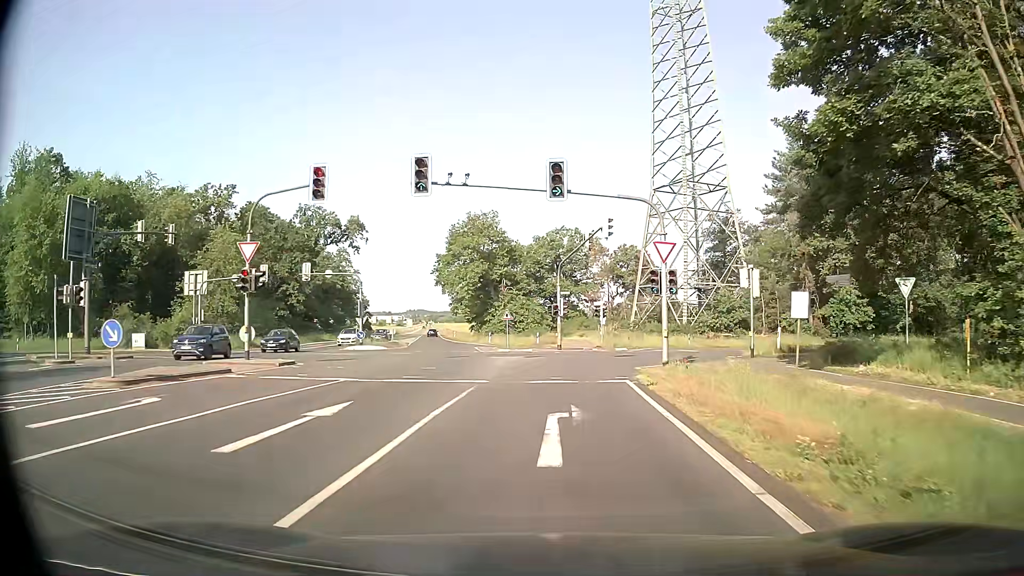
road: secondary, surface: asphalt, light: Day
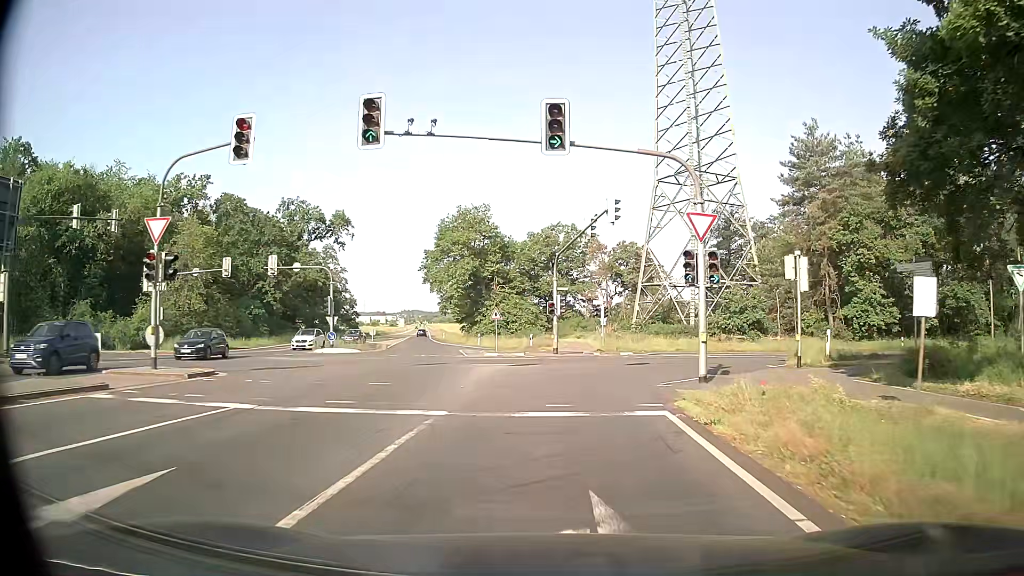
(0.0, +5.8) m; 0°
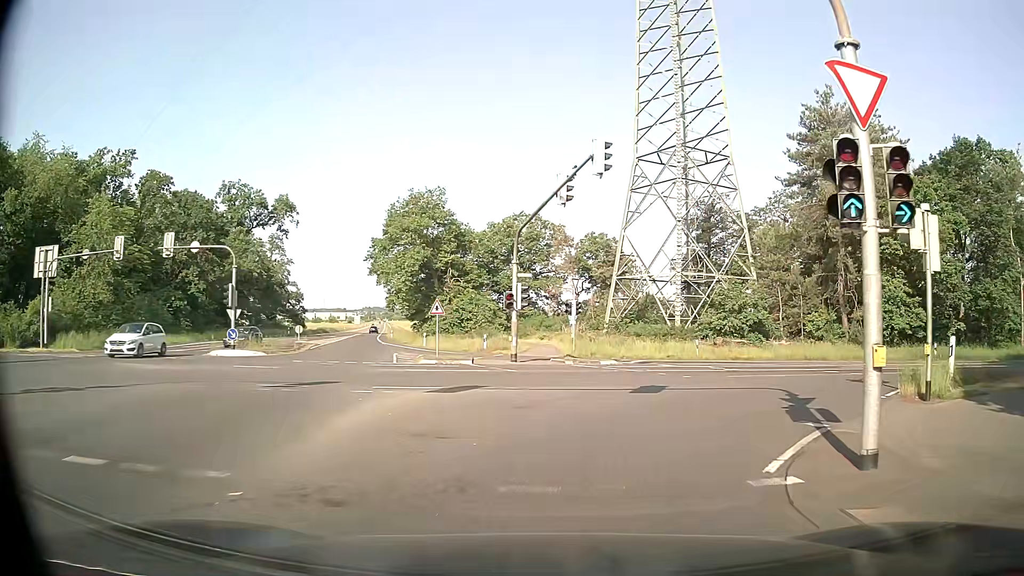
(+0.1, +9.6) m; +3°
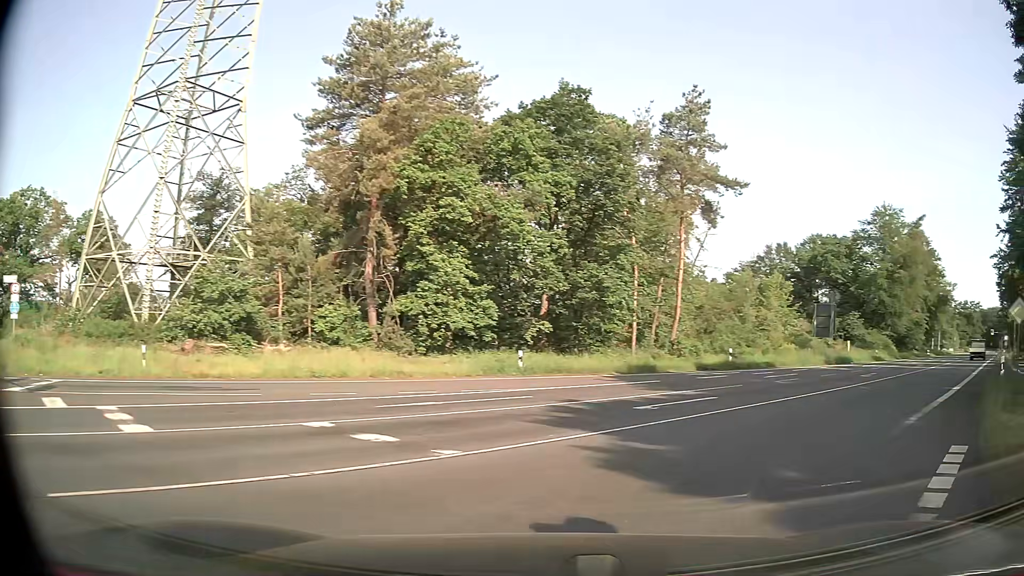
(+4.6, +14.3) m; +41°
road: primary
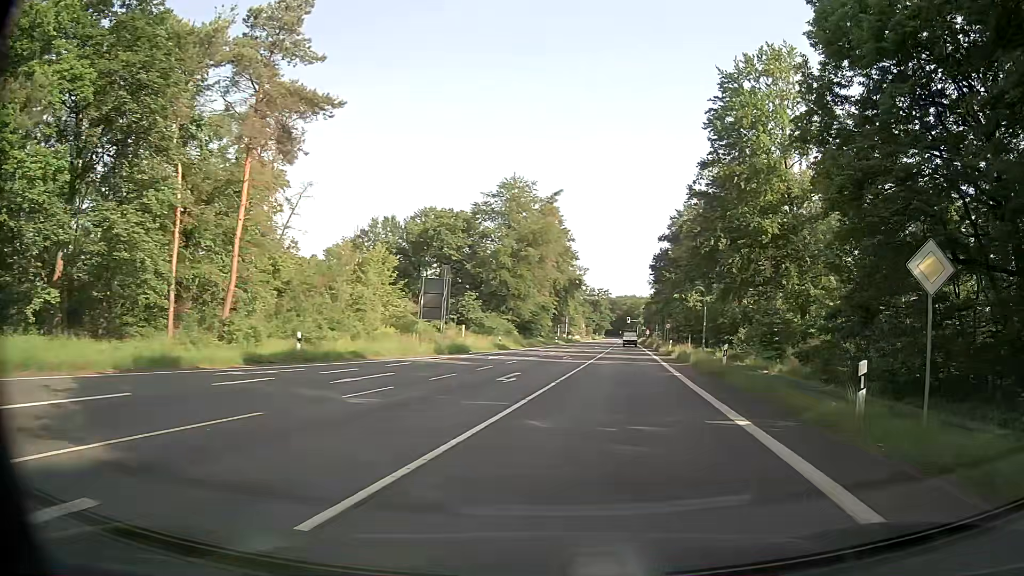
(+4.2, +12.1) m; +34°
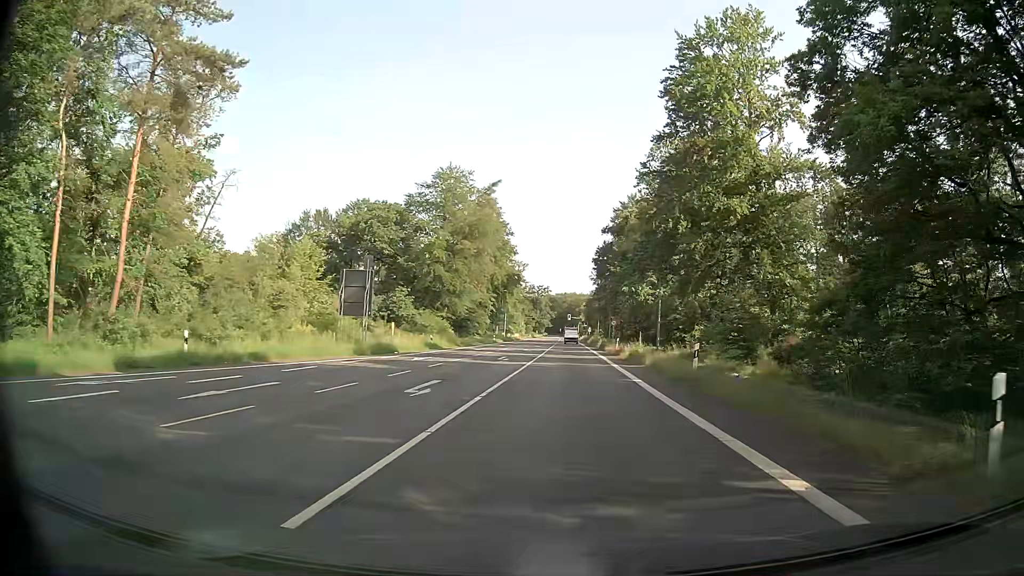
(+0.2, +5.1) m; +5°
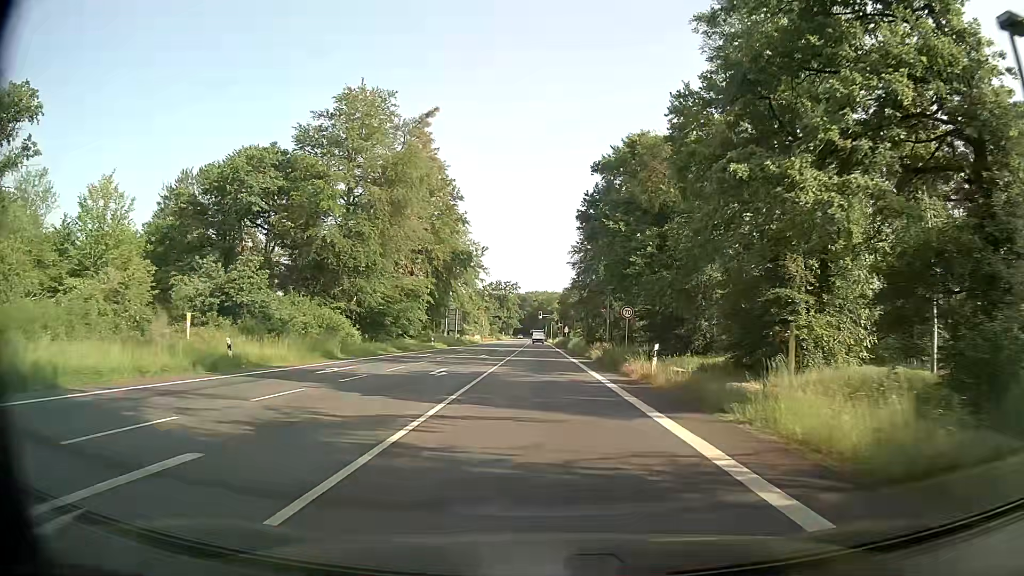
(+1.4, +32.7) m; +3°
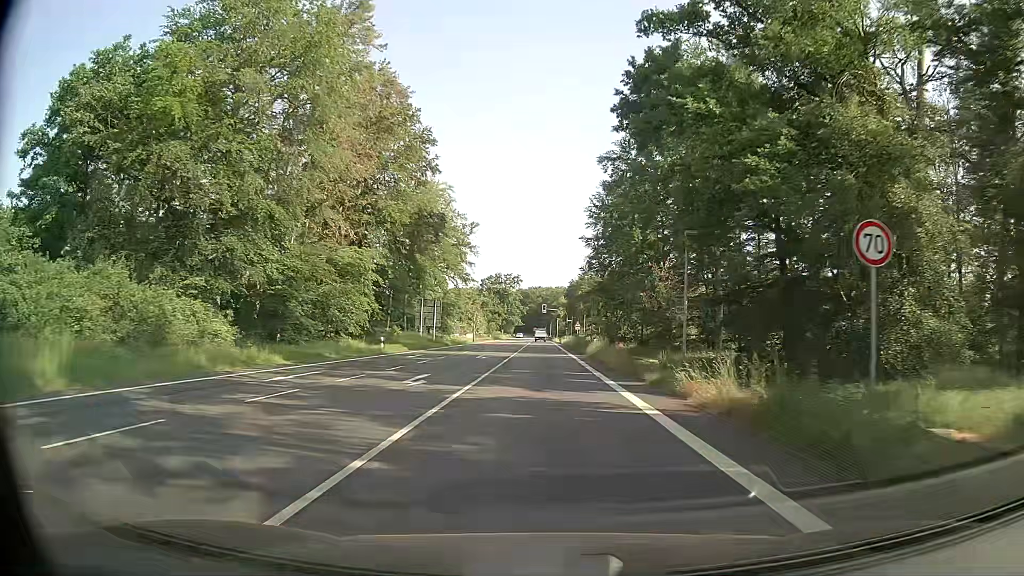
(-0.3, +25.1) m; -1°
(0, +10) (0, +20) (0, +30) (0, +40) (0, +50) (0, +60) (0, +70) (0, +80) (-1, +90) (-1, +100) m
